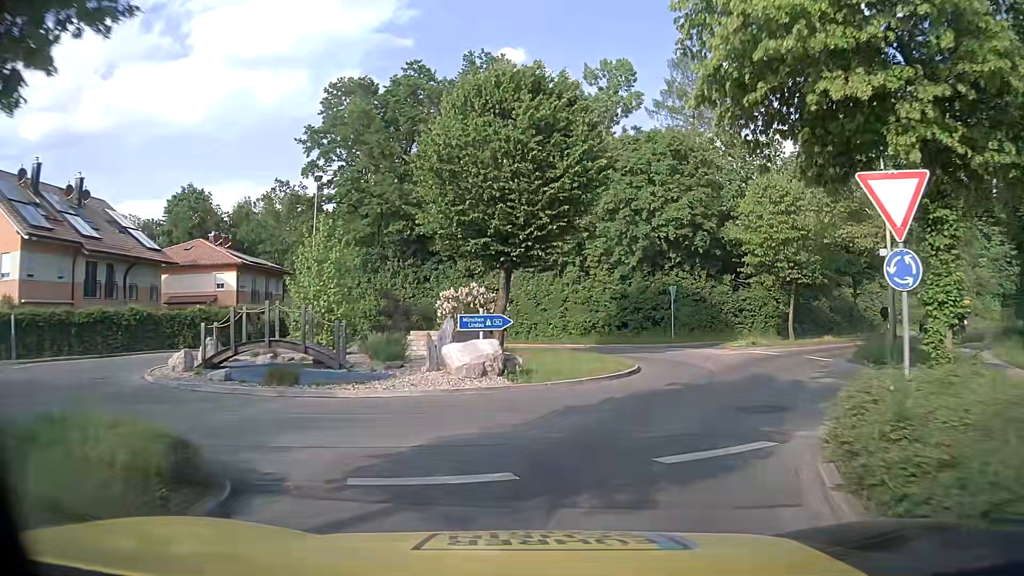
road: tertiary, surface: asphalt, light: Day
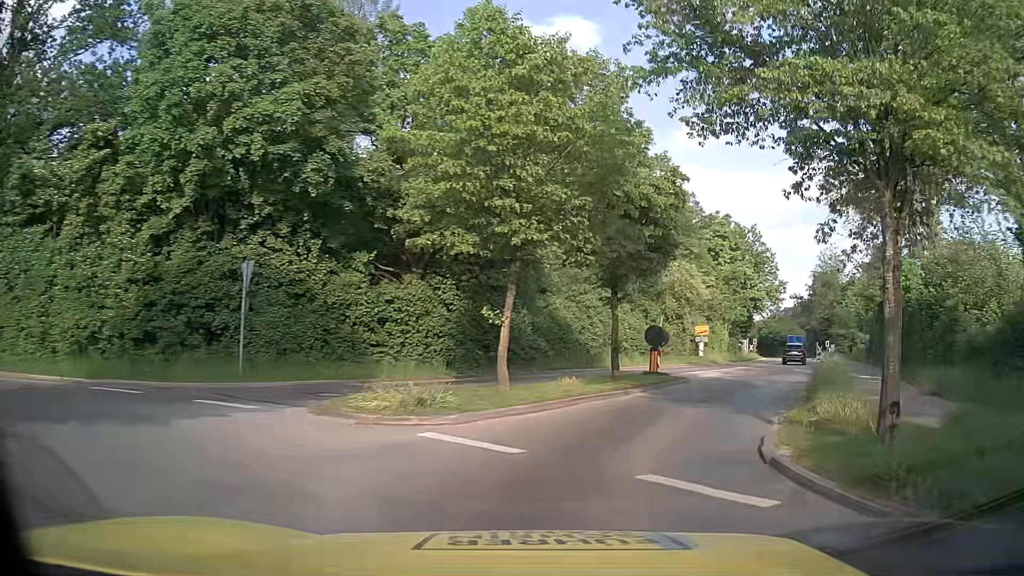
(+4.3, +17.1) m; +30°
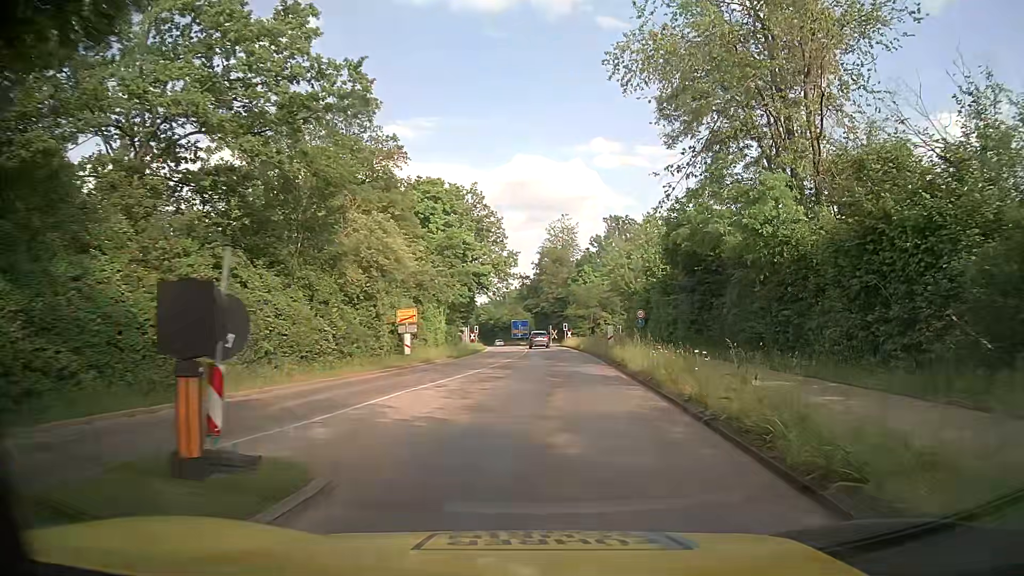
(+4.0, +15.8) m; +25°
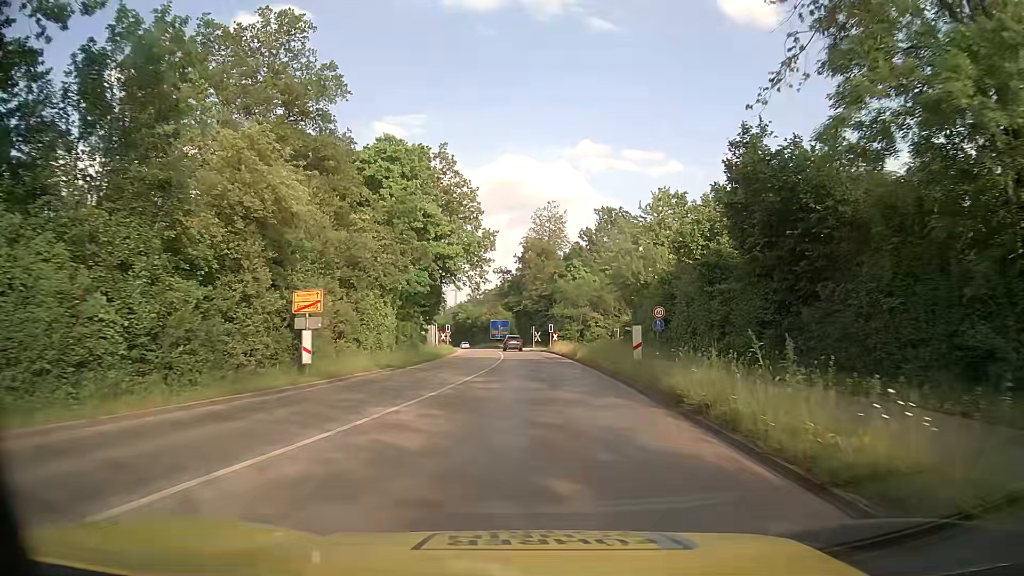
(+0.2, +13.0) m; +1°
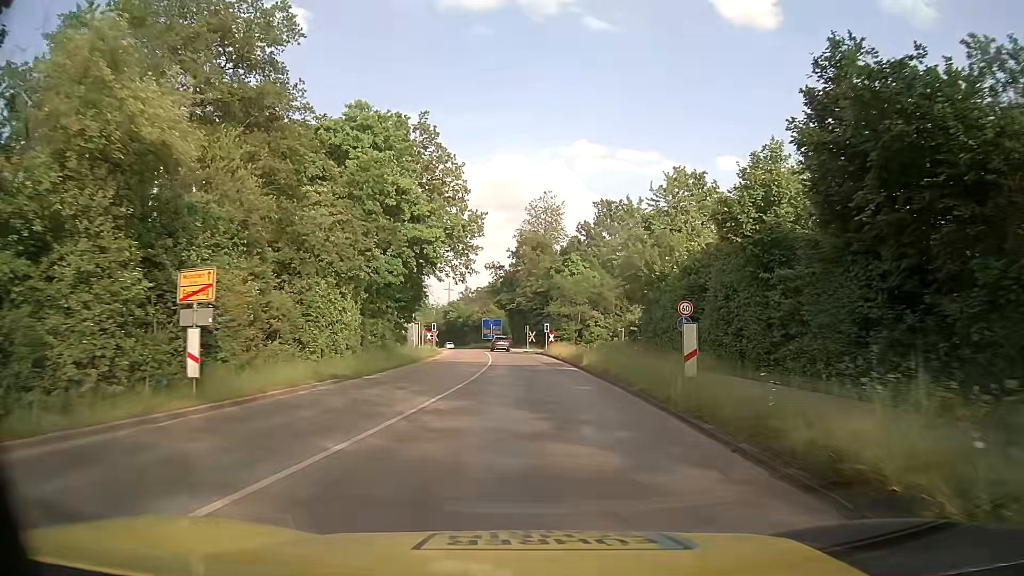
(+0.1, +7.2) m; +1°
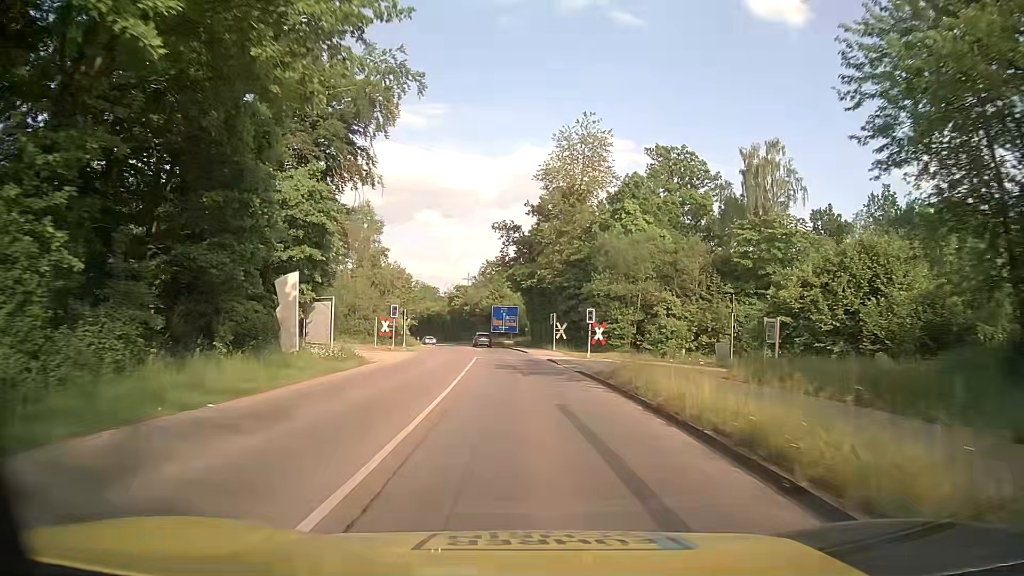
(-0.2, +32.2) m; -2°
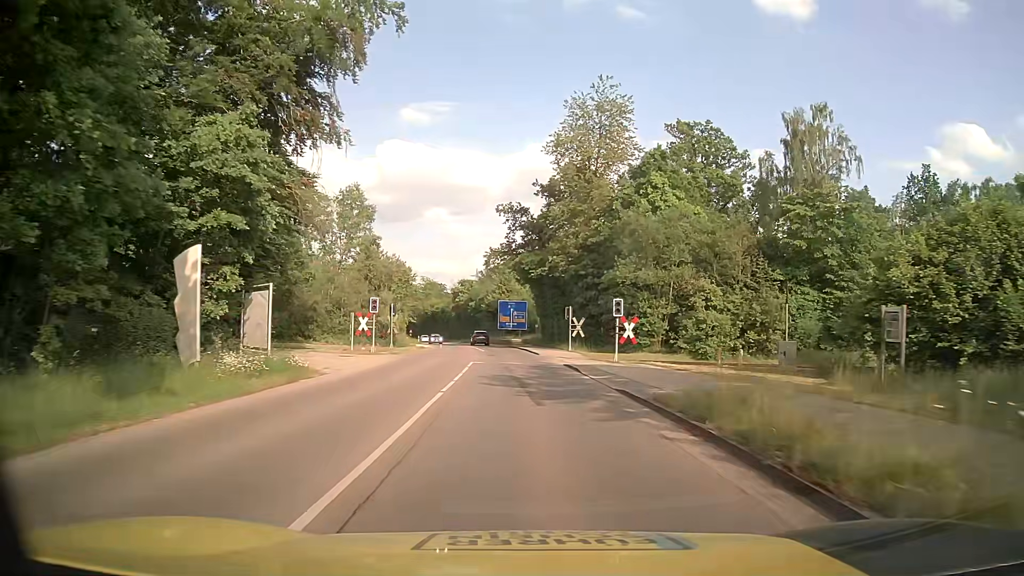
(0.0, +8.4) m; 0°
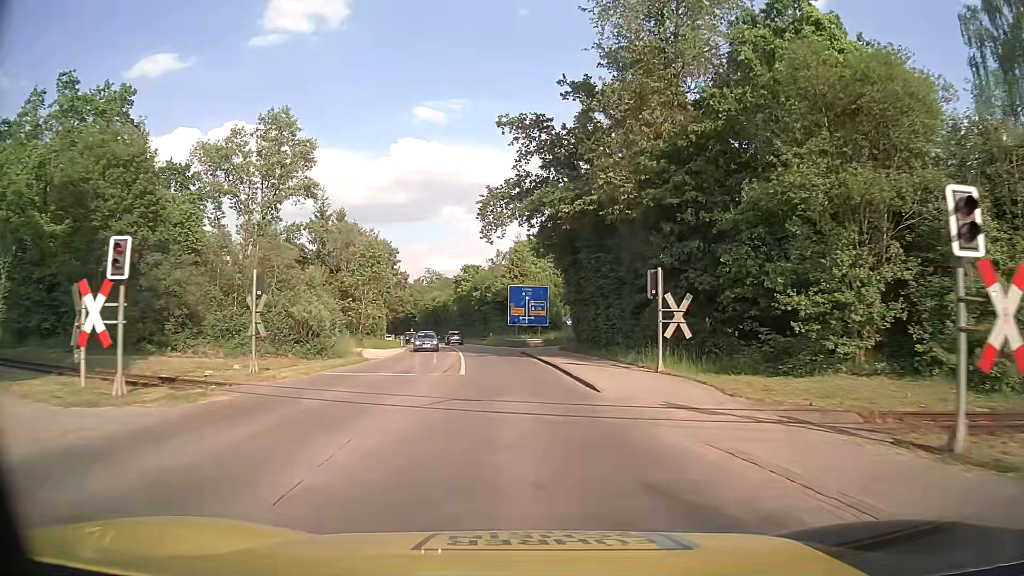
(-0.6, +24.9) m; -2°
(0, +10) (0, +20) (-1, +30) (-2, +40) (-3, +50) (-5, +60) (-6, +70) (-8, +79) (-10, +89) (-13, +99) m
